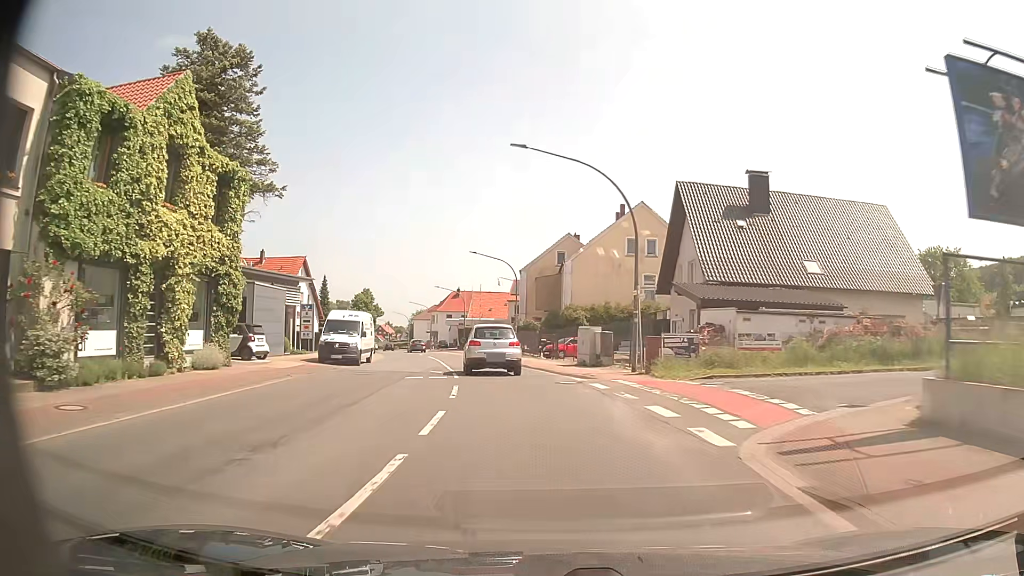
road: primary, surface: asphalt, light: Day
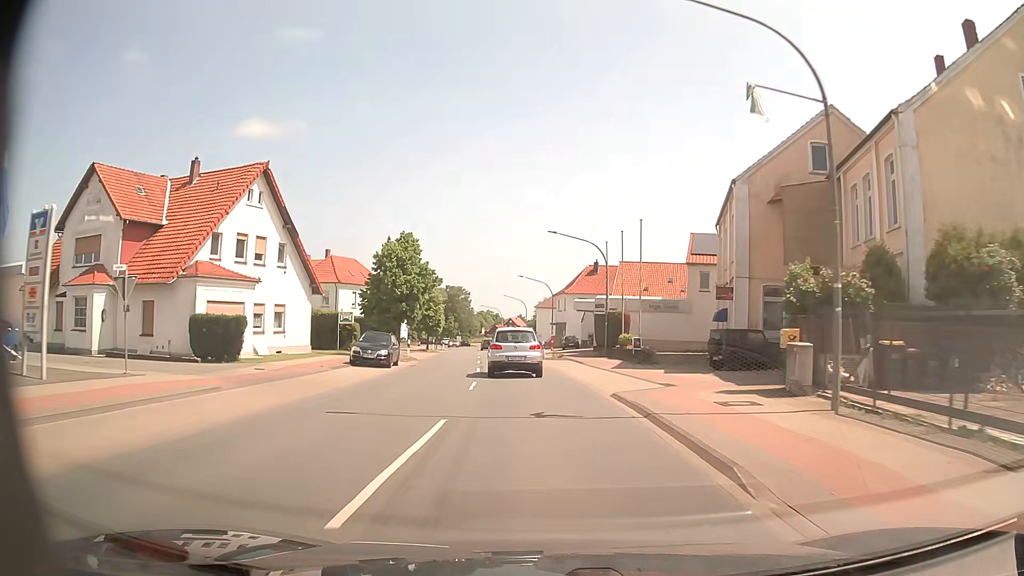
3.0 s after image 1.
(-4.8, +40.5) m; -12°
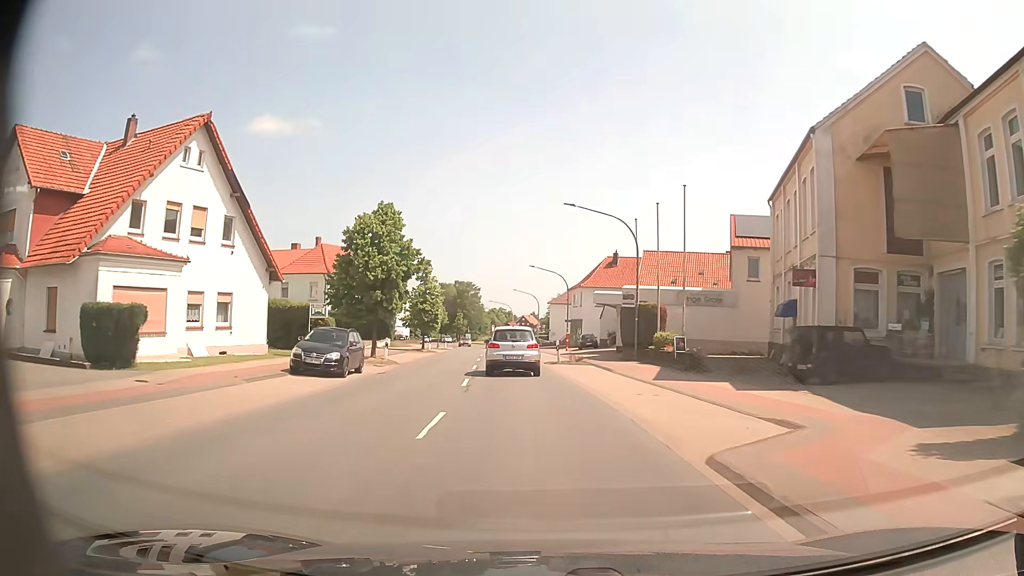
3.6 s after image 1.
(-0.1, +8.5) m; -1°
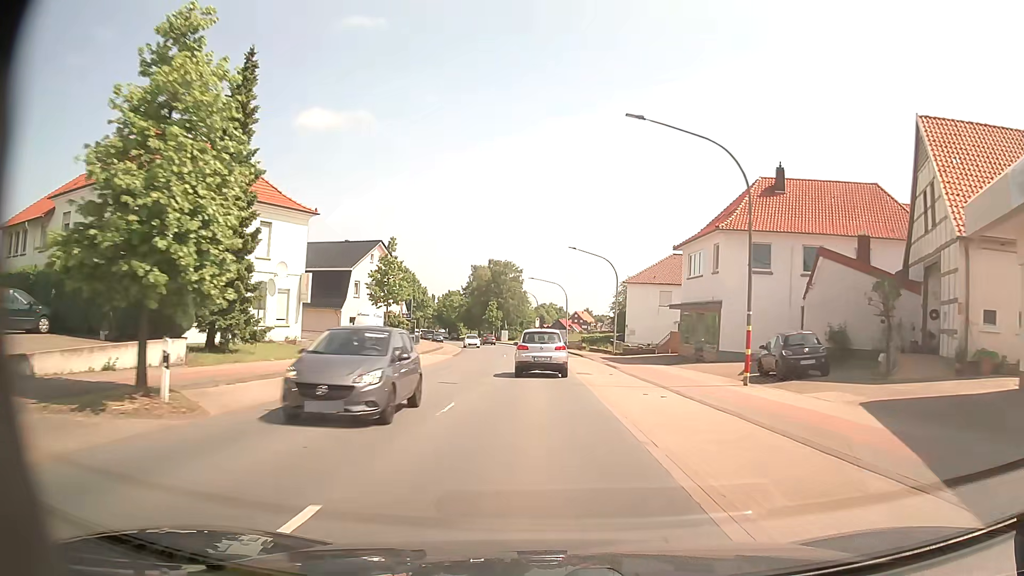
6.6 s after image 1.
(-2.3, +43.5) m; -4°
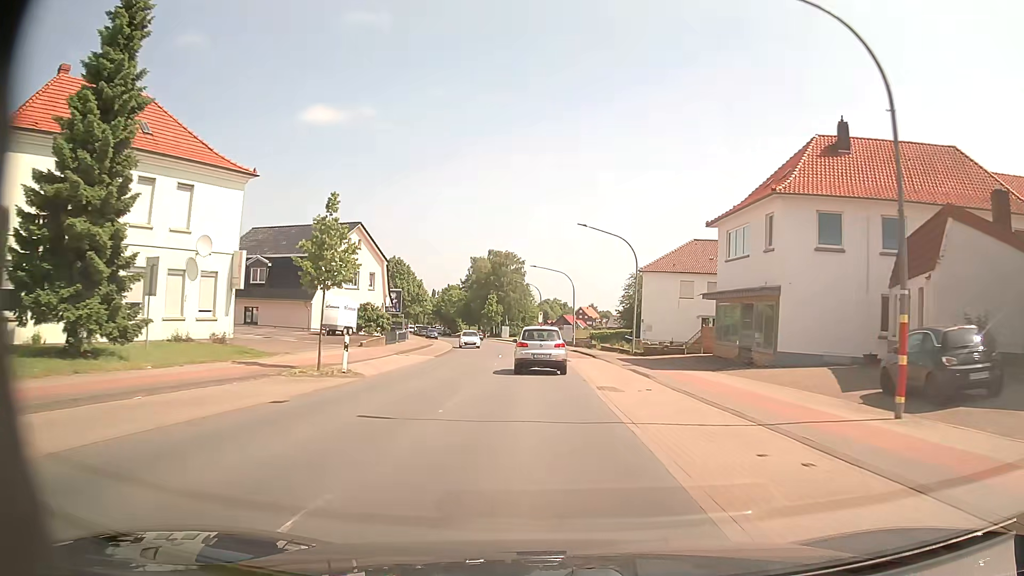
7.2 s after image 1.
(-0.1, +8.9) m; 0°
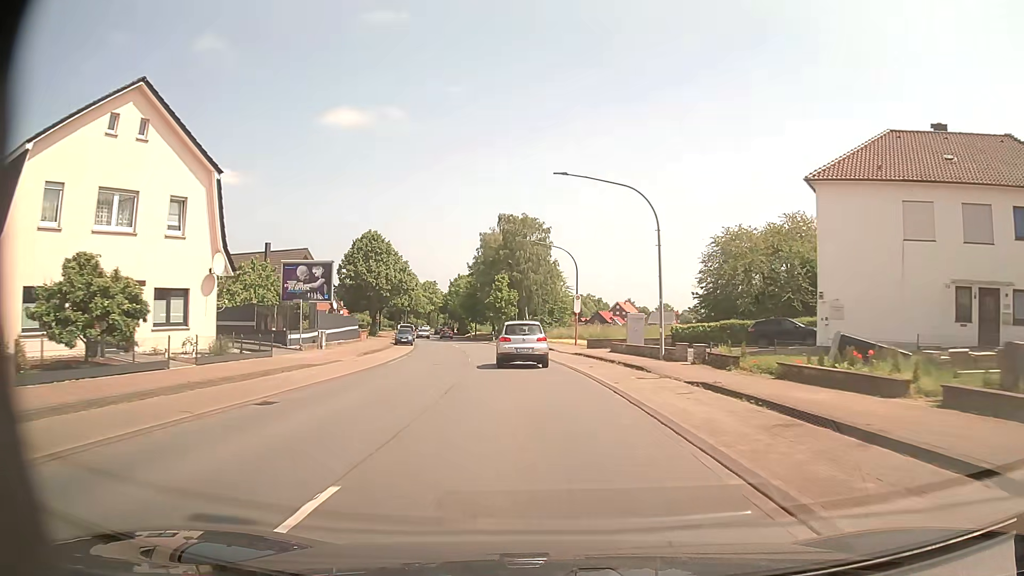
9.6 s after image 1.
(-0.6, +36.6) m; -3°
(0, +10) (0, +20) (-1, +30) (-2, +40) (-4, +50) (-6, +60) (-7, +69) (-9, +79) (-12, +89) (-14, +99) m
